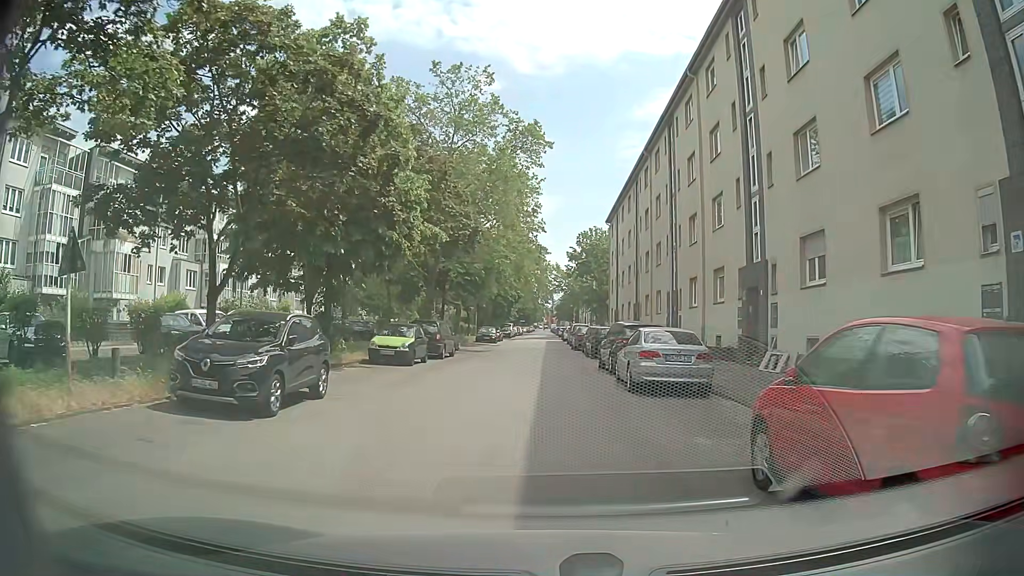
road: residential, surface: asphalt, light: Day
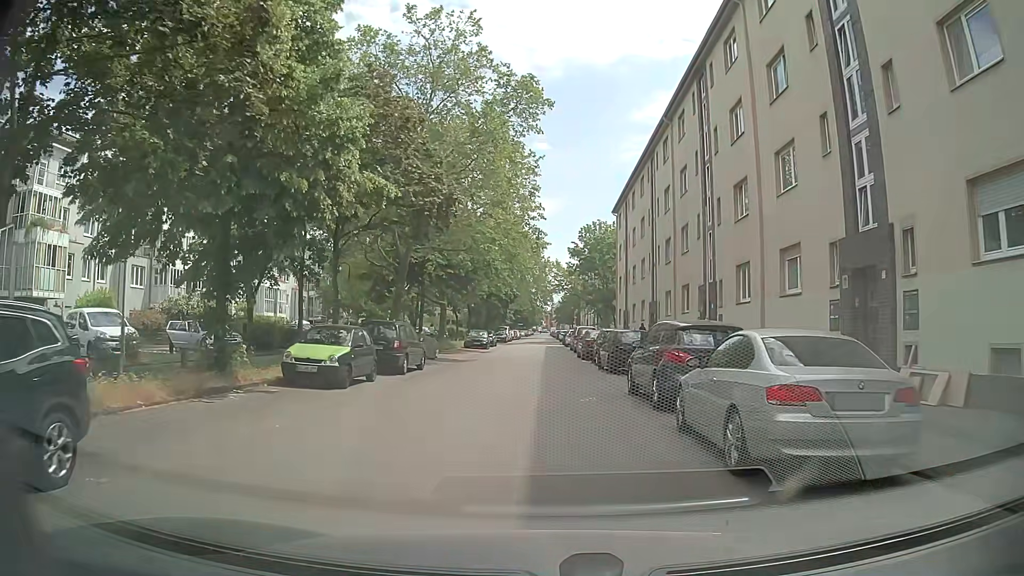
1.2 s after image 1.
(-0.2, +8.0) m; 0°
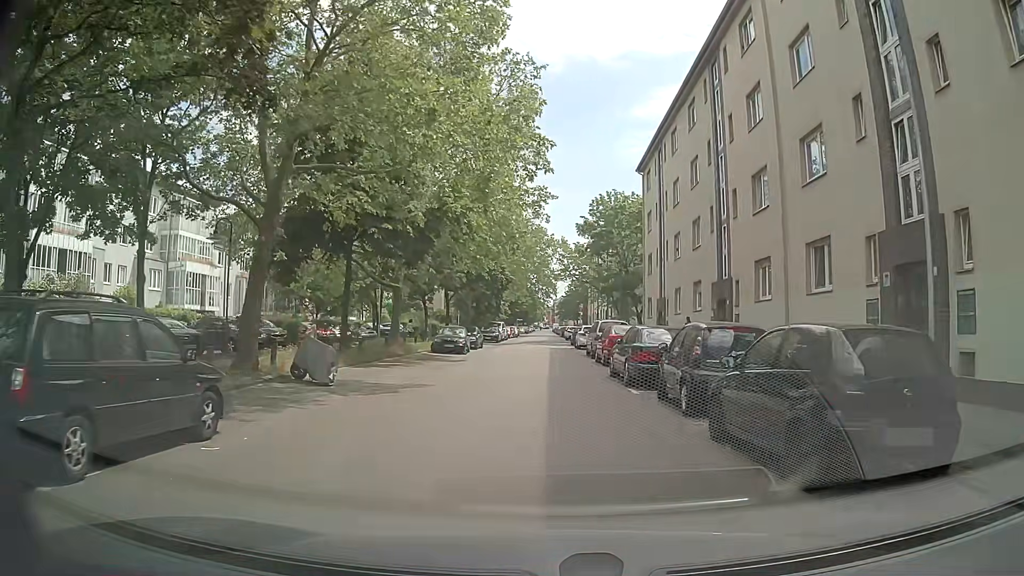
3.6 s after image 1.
(0.0, +16.0) m; +2°
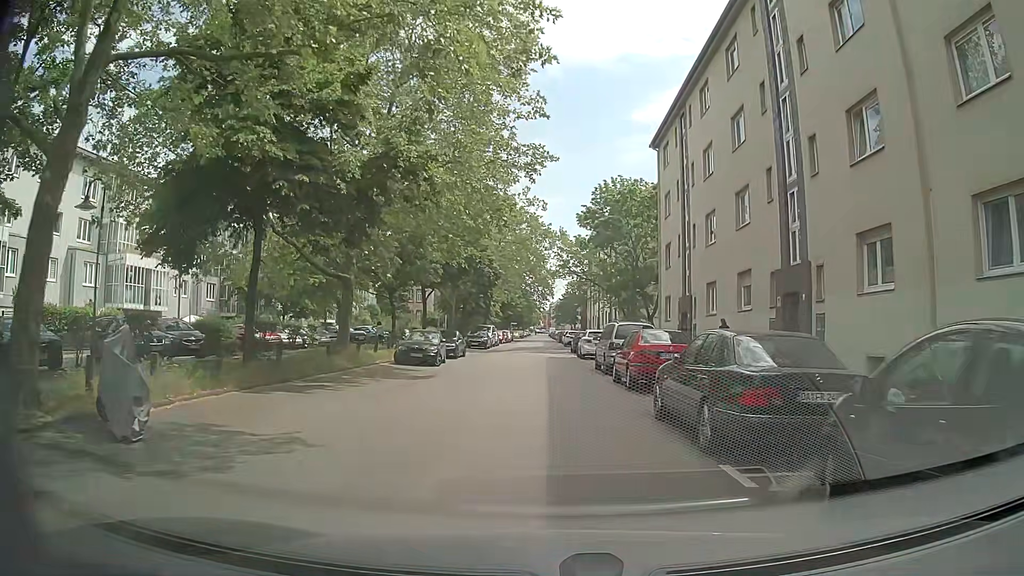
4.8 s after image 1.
(-0.2, +7.9) m; -1°
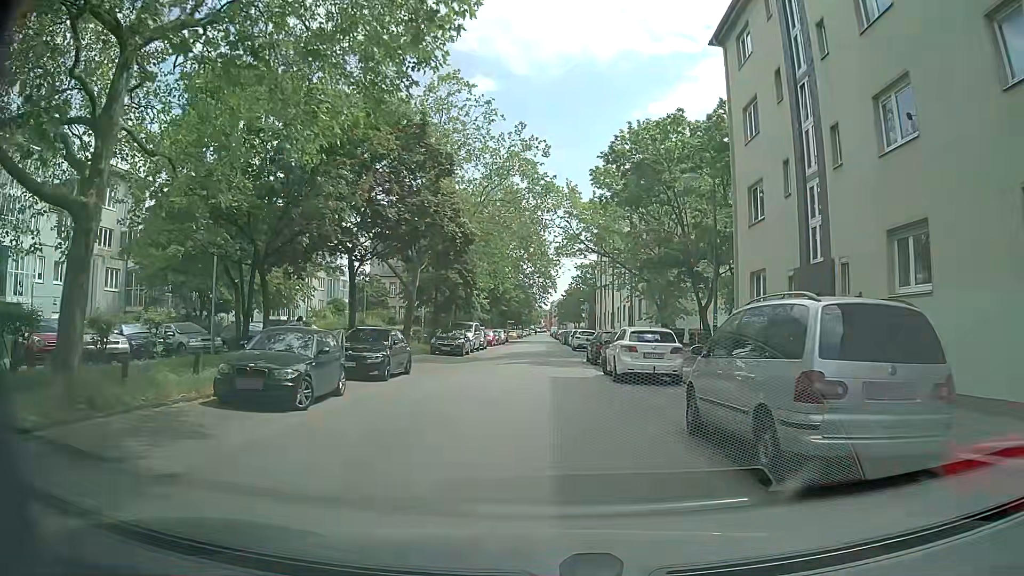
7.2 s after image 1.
(-0.1, +15.7) m; 0°
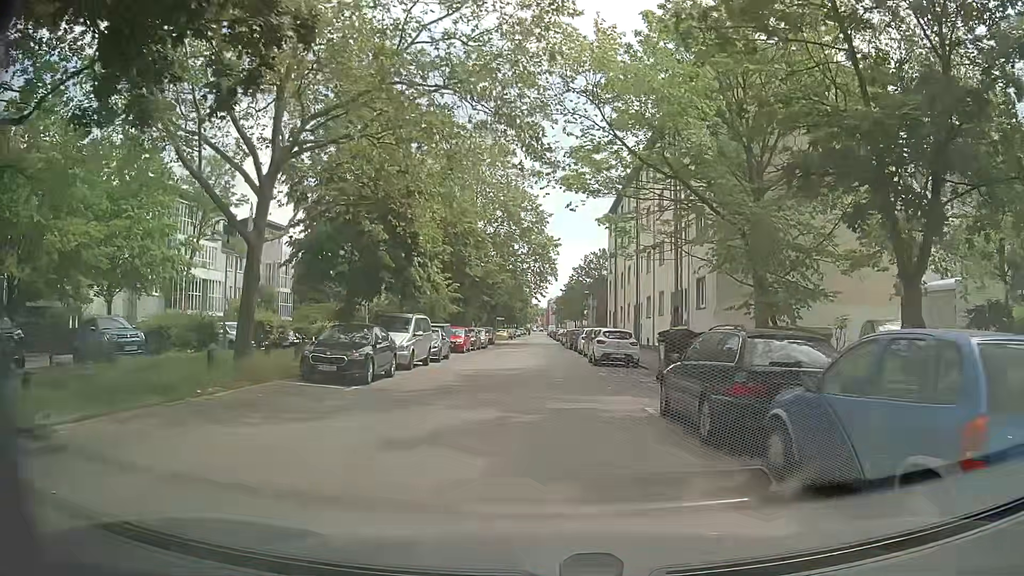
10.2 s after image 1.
(-0.1, +19.4) m; -1°
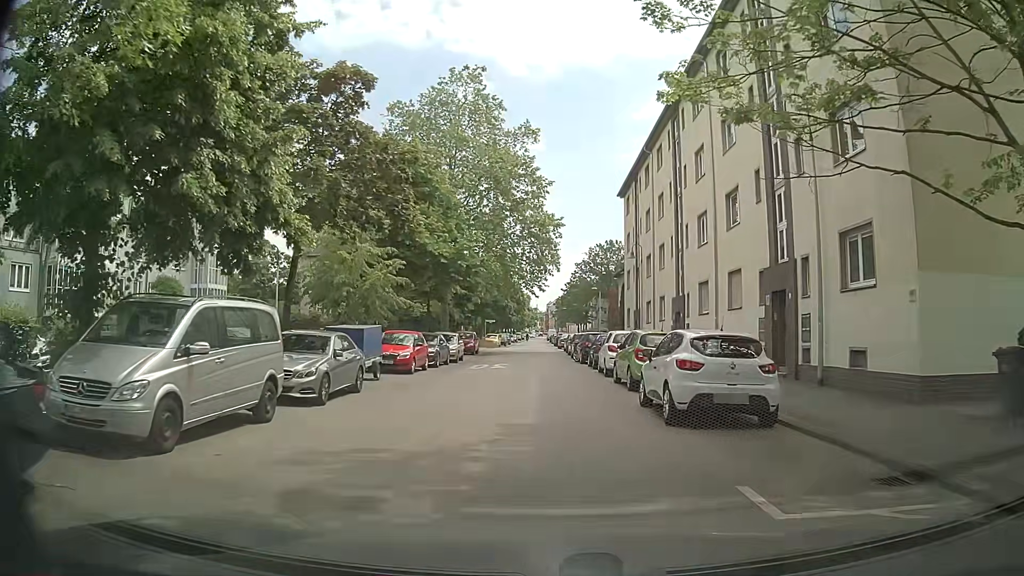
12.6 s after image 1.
(+0.5, +15.4) m; +2°
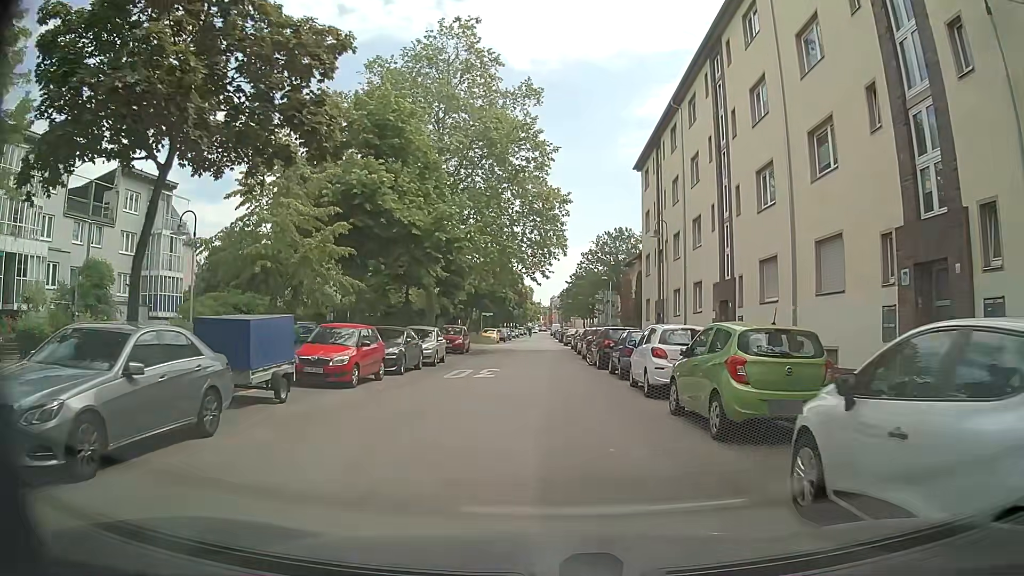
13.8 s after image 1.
(-0.2, +8.0) m; -1°
(0, +10) (0, +20) (0, +30) (0, +40) (0, +50) (0, +60) (0, +70) (0, +80) (0, +90) (0, +100) m
